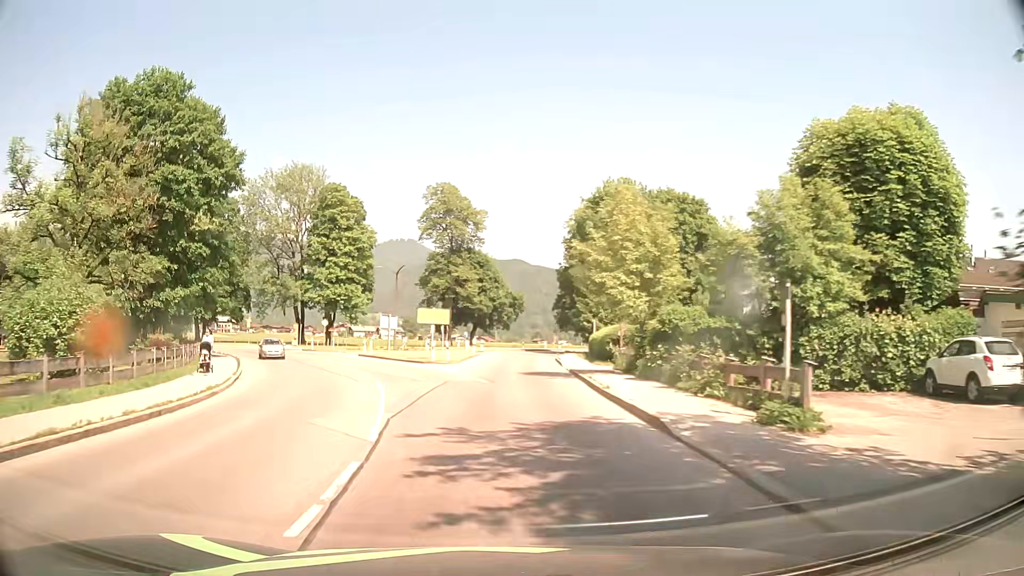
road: tertiary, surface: asphalt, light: Day
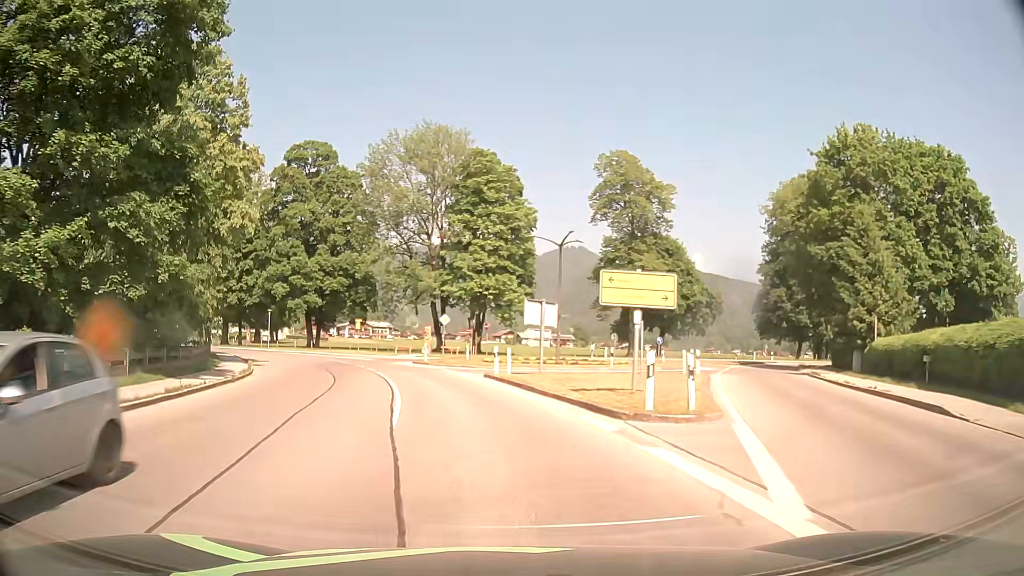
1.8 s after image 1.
(-2.8, +23.1) m; -14°
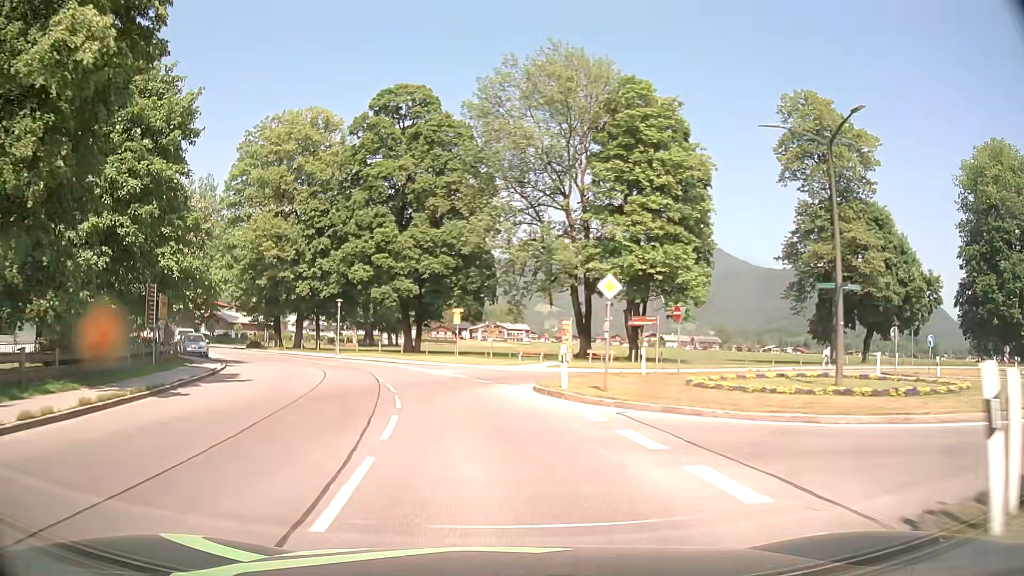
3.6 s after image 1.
(-2.5, +23.2) m; -12°
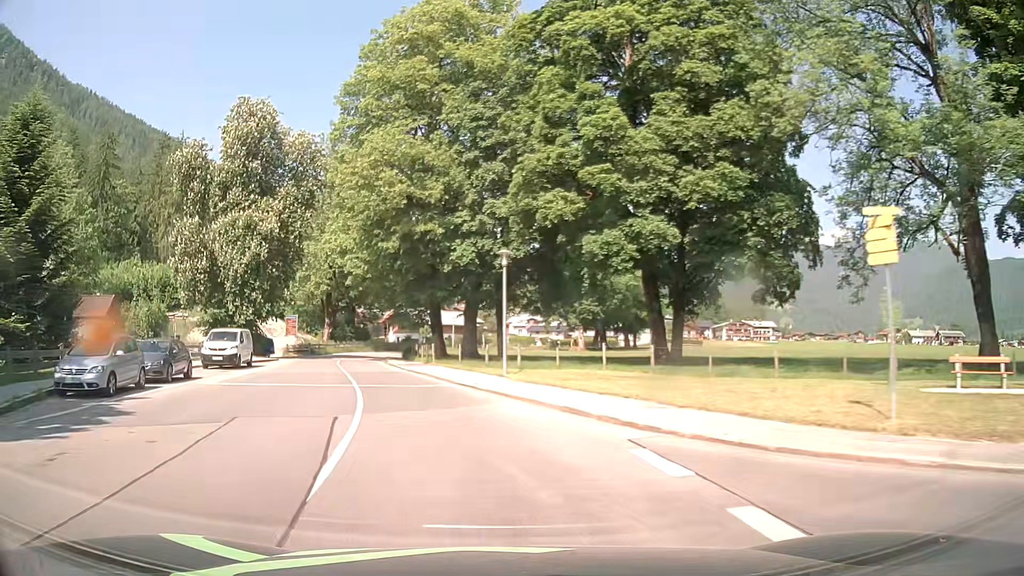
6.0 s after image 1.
(-4.5, +30.7) m; -19°
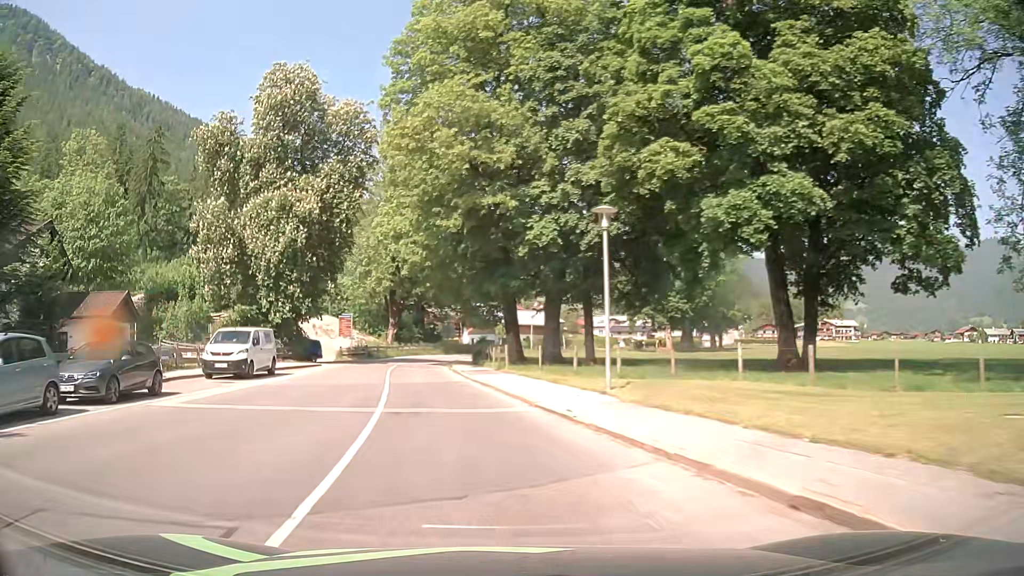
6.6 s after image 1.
(-0.5, +7.8) m; -7°
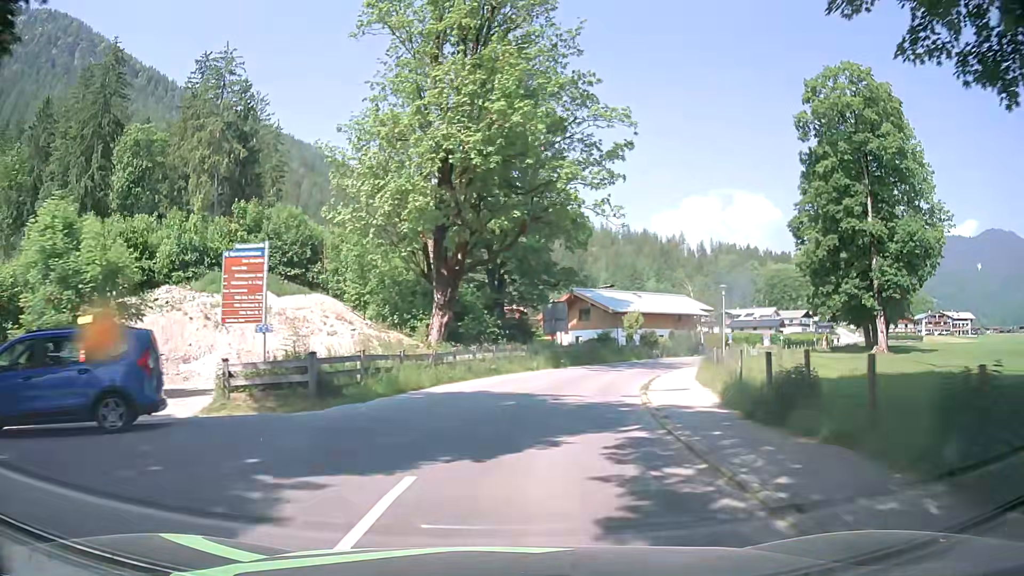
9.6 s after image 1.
(-5.5, +38.6) m; -7°
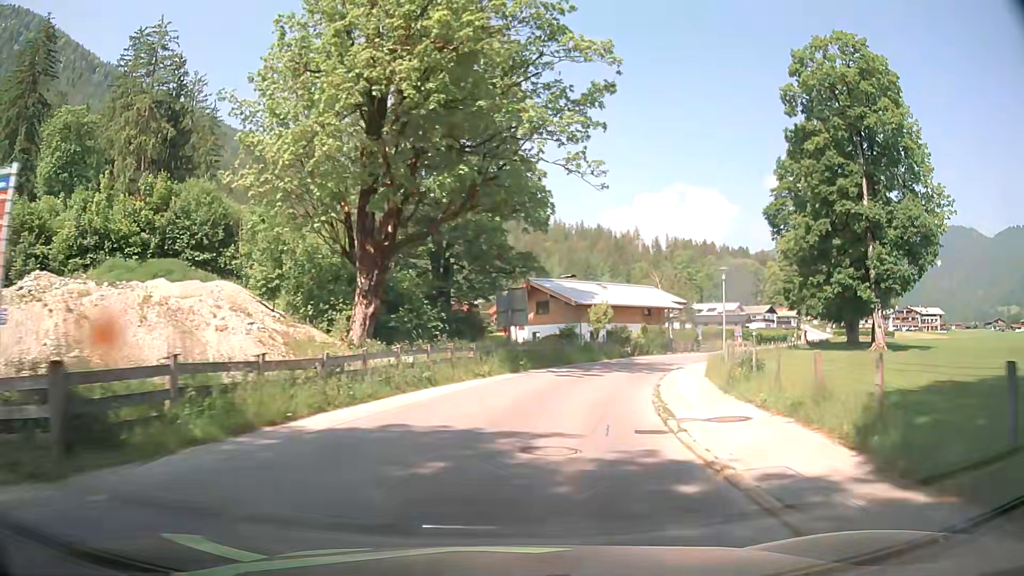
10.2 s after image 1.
(+0.3, +7.8) m; +4°
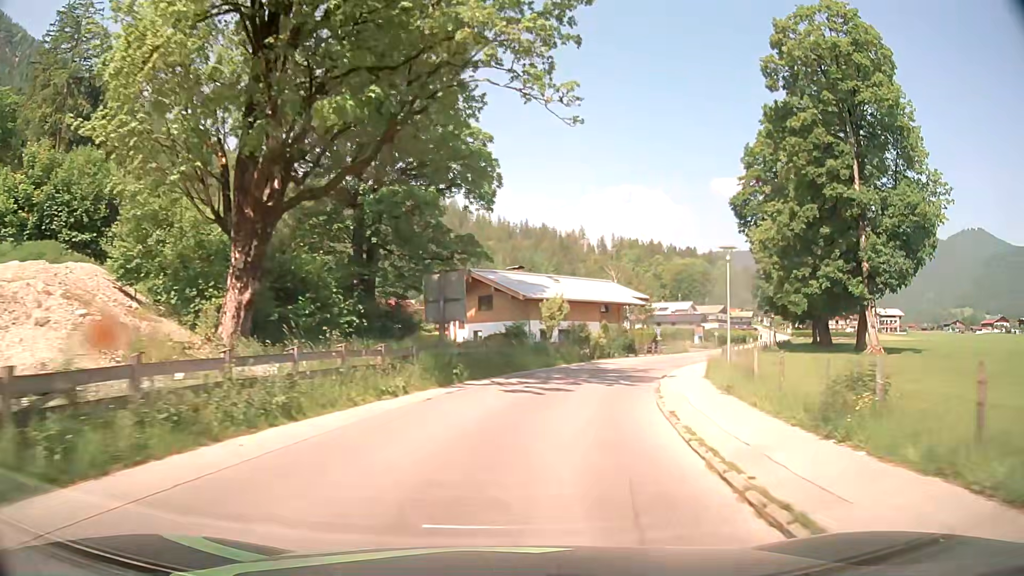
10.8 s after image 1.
(+0.4, +7.8) m; +6°
(+1, +10) (+2, +20) (+5, +29) (+9, +39) (+13, +48) (+17, +57) (+22, +66) (+26, +75) (+31, +84) (+35, +93) m
